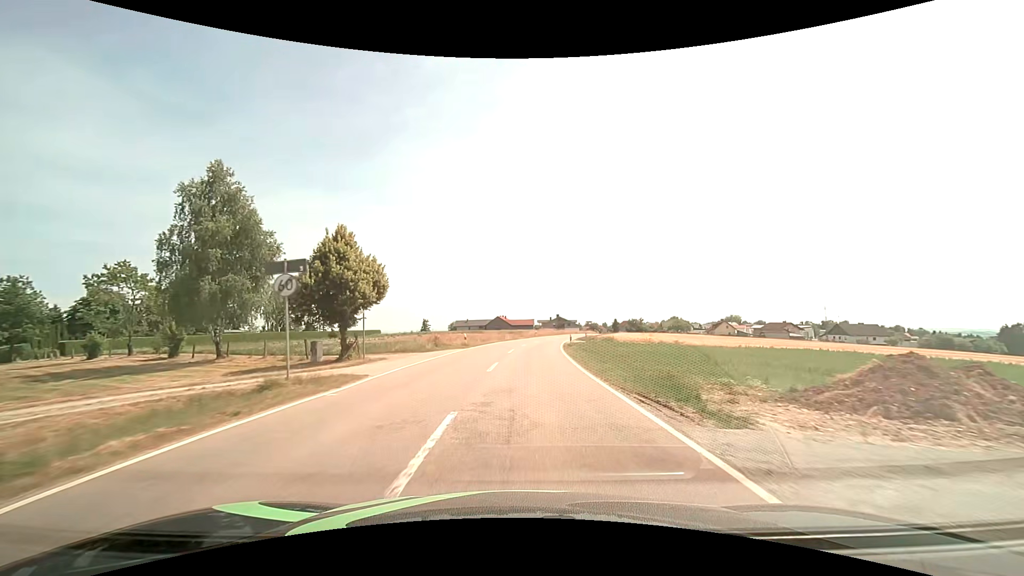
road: tertiary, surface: asphalt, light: Day
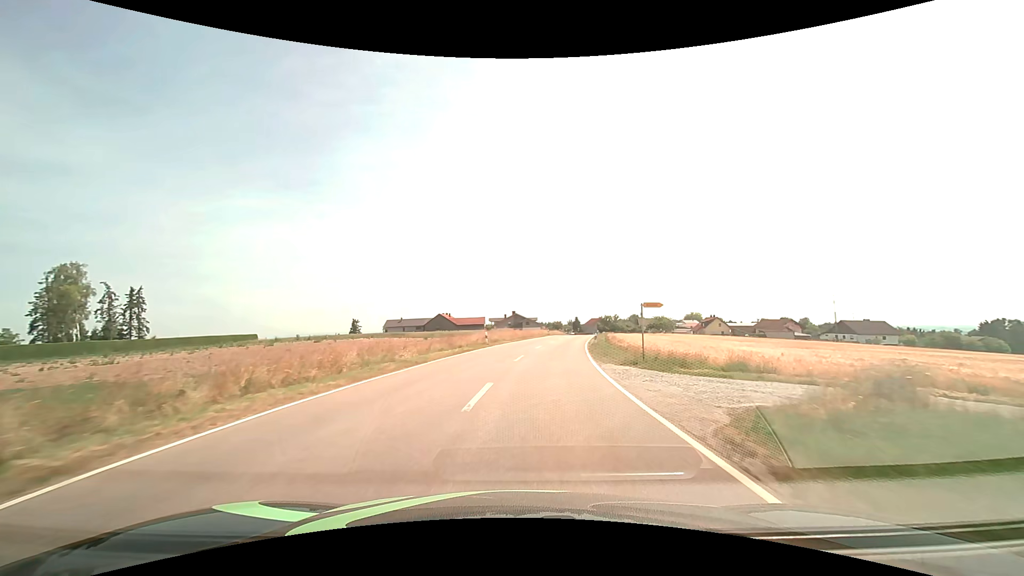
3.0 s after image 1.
(+1.4, +43.4) m; +5°
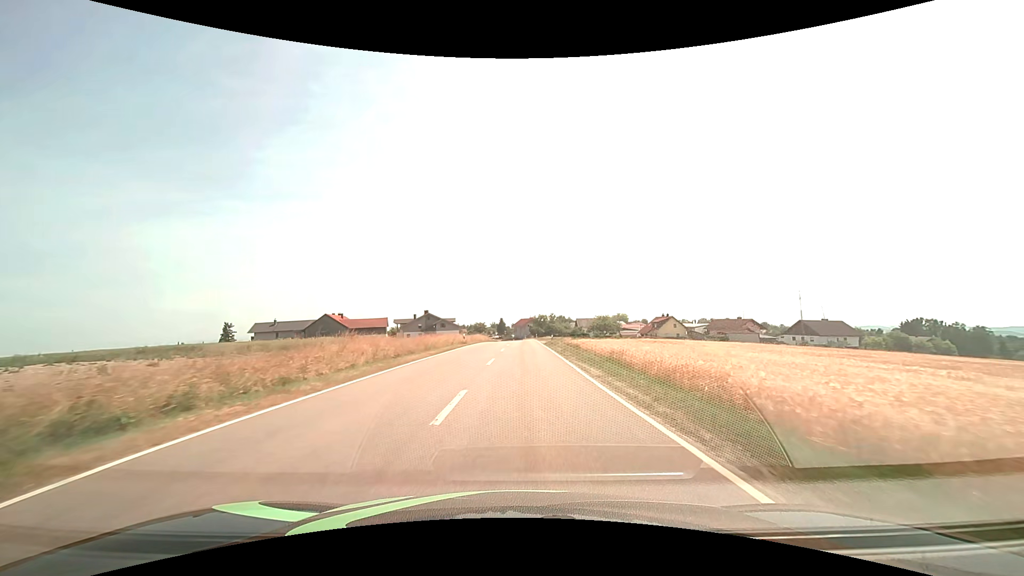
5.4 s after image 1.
(+2.5, +36.1) m; +9°
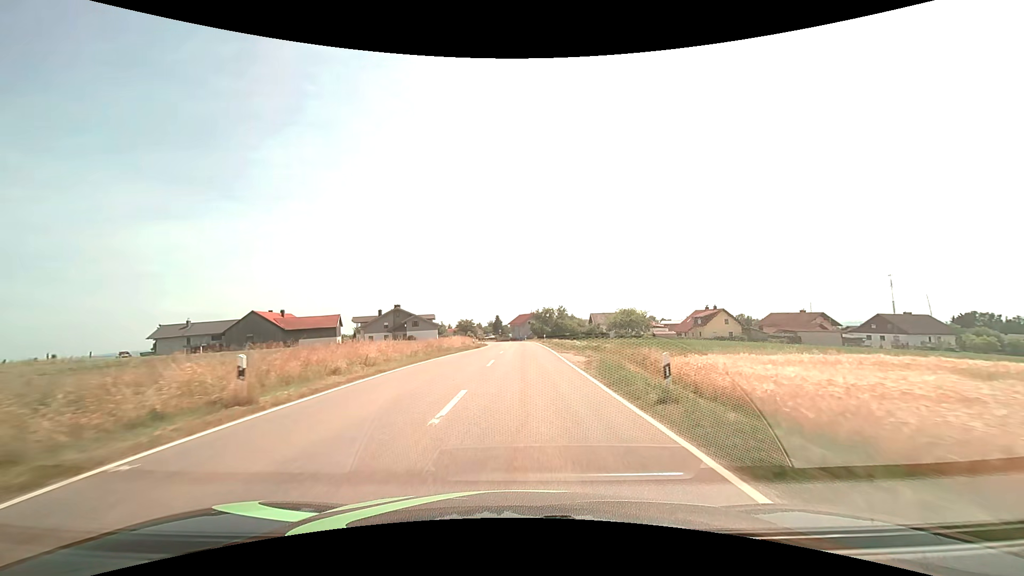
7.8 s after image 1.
(+0.5, +35.4) m; 0°
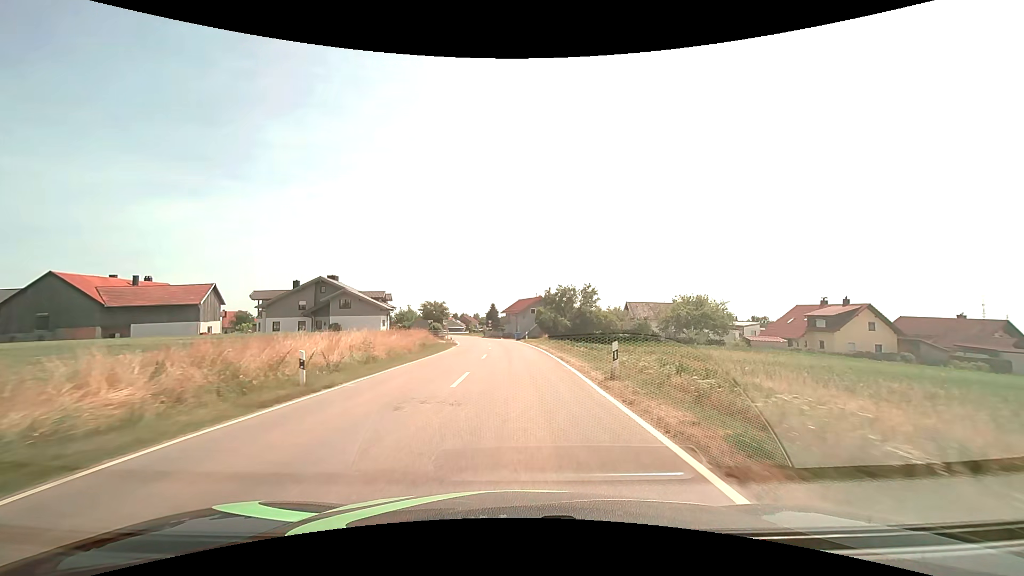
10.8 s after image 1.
(+0.5, +42.4) m; 0°
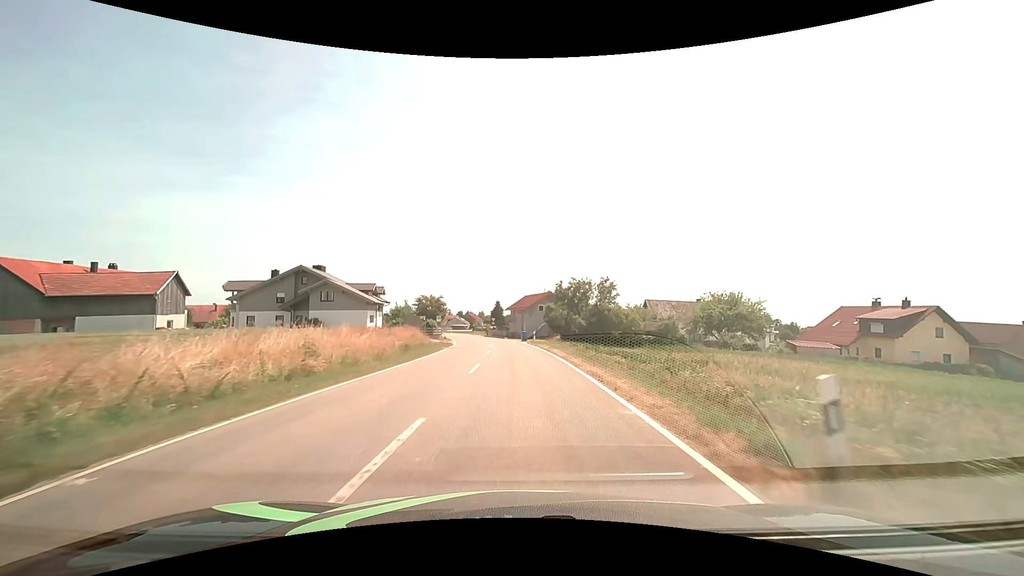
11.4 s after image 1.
(0.0, +8.3) m; -1°
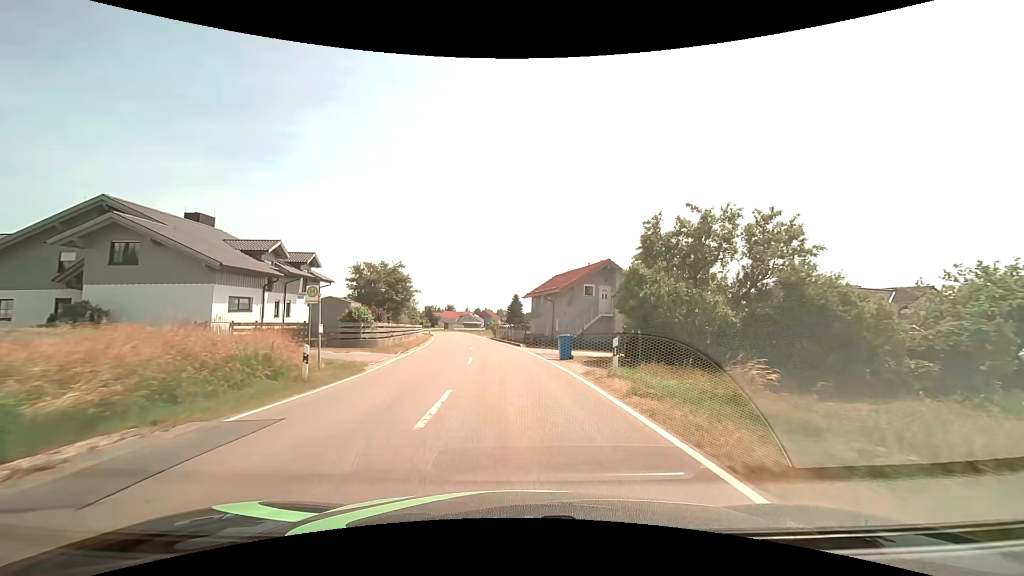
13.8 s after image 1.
(-0.4, +31.9) m; -2°
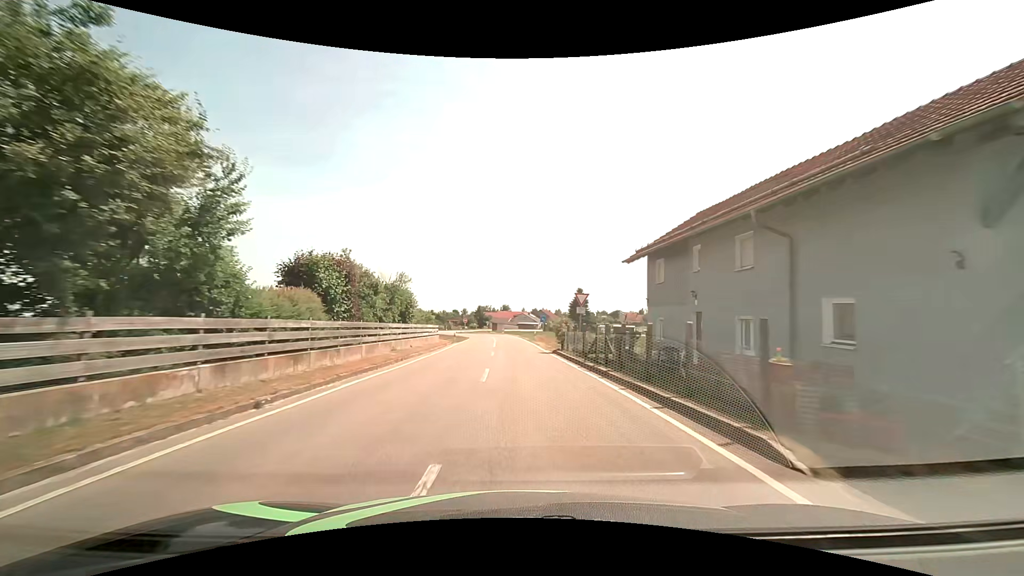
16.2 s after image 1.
(-1.6, +29.4) m; -6°
(0, +10) (-1, +20) (-1, +30) (-1, +40) (-1, +50) (-1, +60) (-2, +70) (-3, +80) (-5, +90) (-10, +98) m
